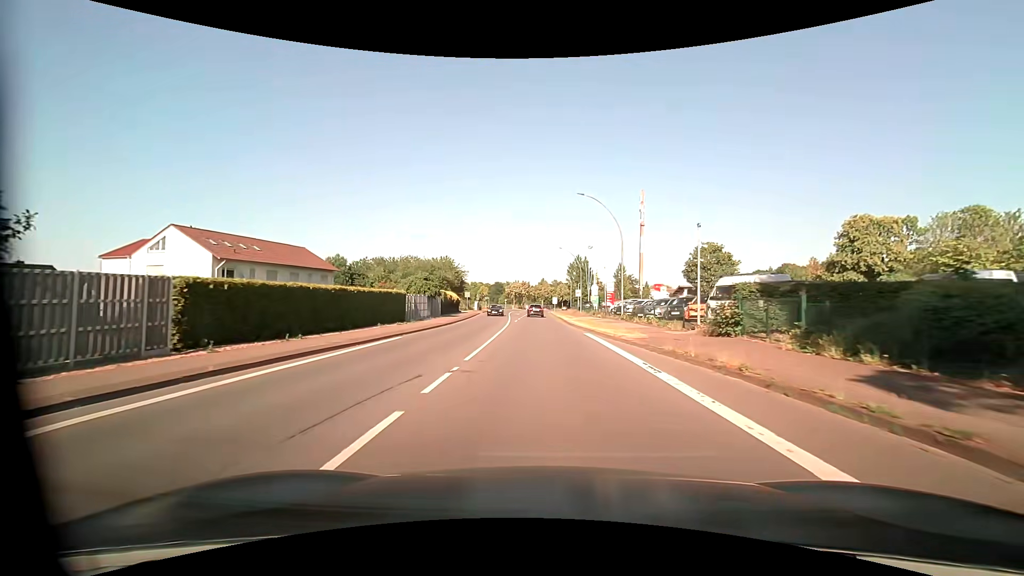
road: primary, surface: asphalt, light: Day
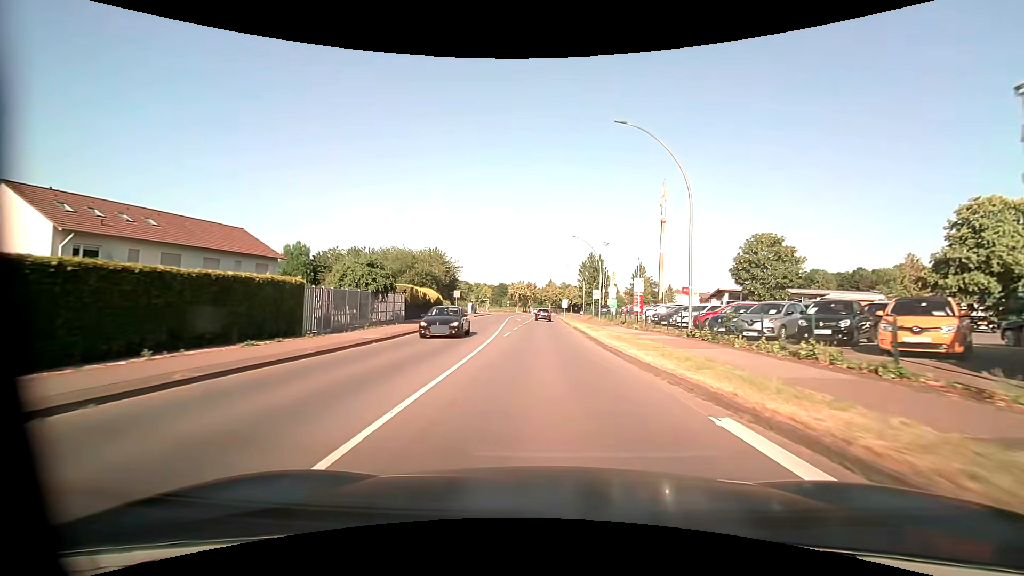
(0.0, +16.2) m; 0°
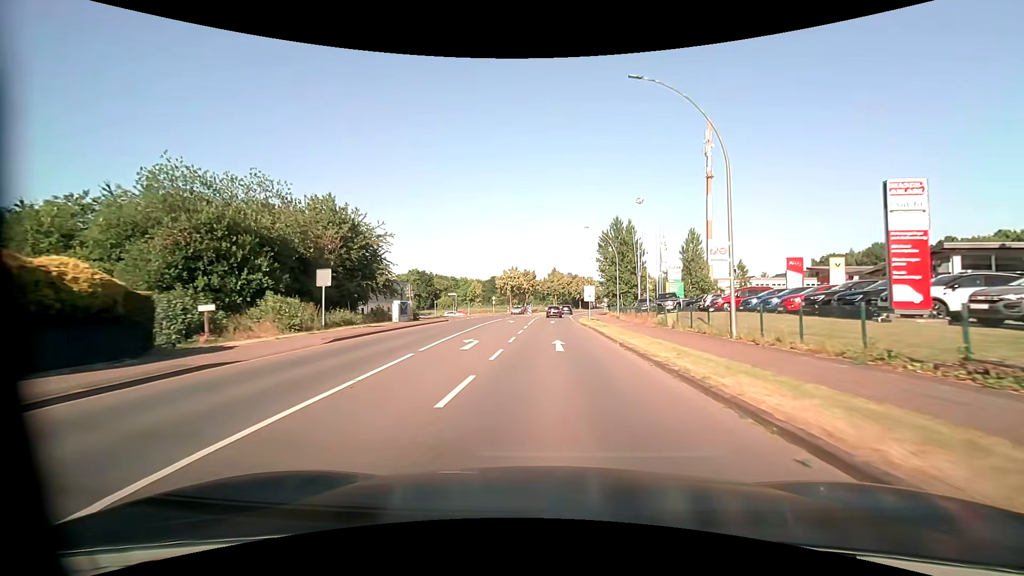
(-0.2, +40.4) m; 0°
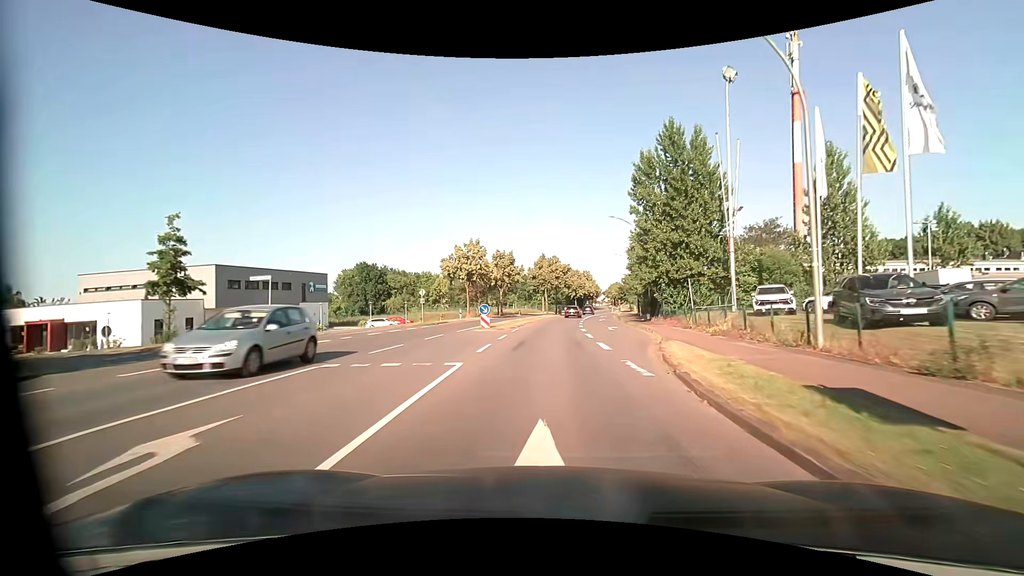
(+0.6, +40.6) m; +1°
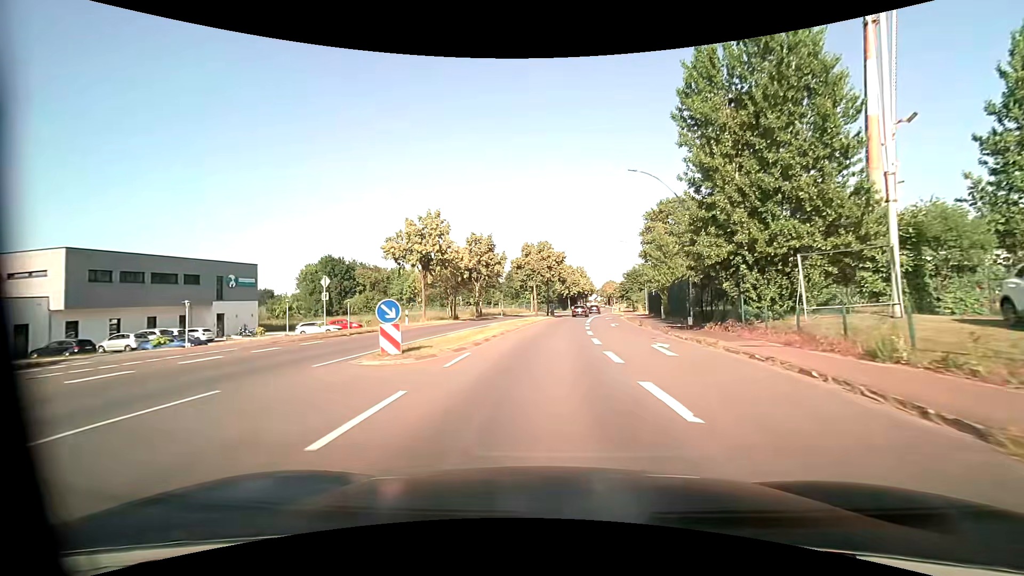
(+0.1, +16.2) m; +1°
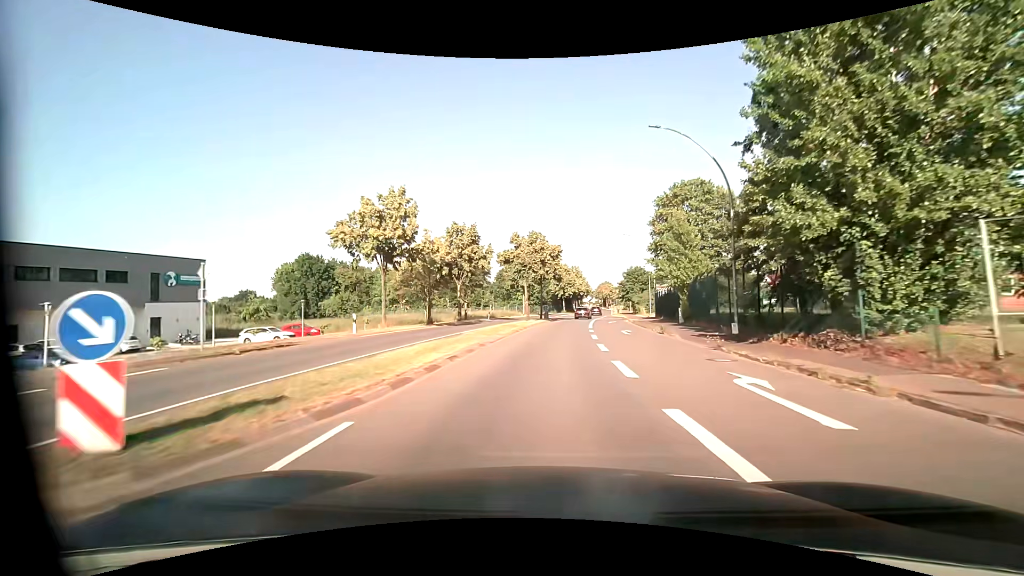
(+0.1, +8.1) m; +1°
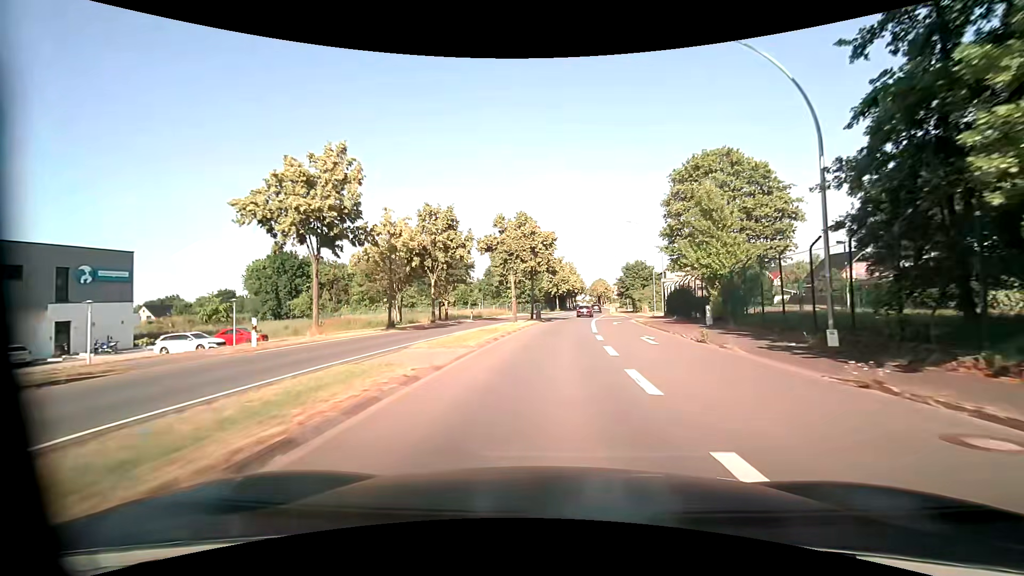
(0.0, +8.1) m; 0°
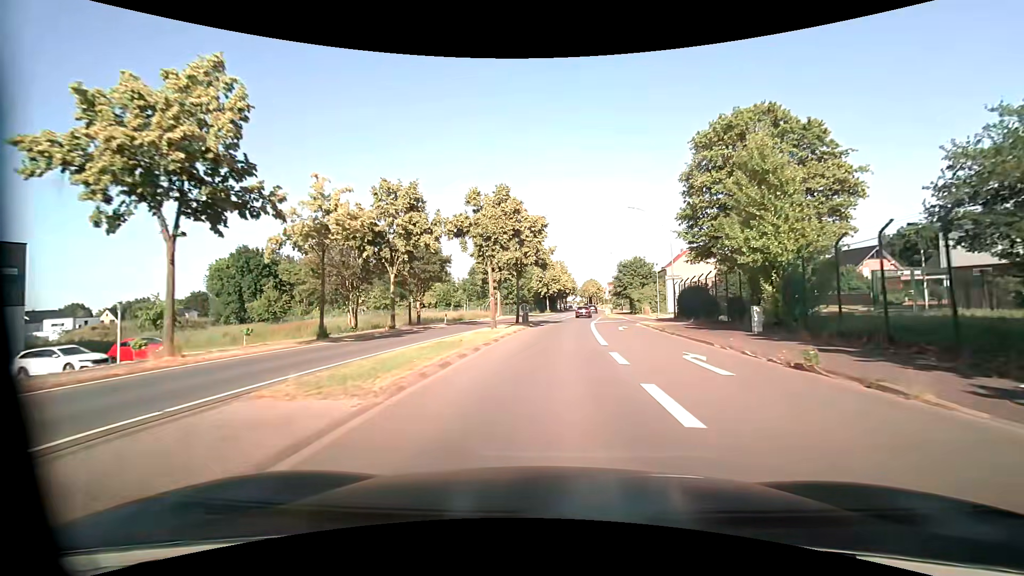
(+0.1, +8.1) m; +1°
(0, +10) (+1, +20) (+1, +30) (+2, +40) (+3, +50) (+4, +60) (+6, +70) (+7, +80) (+8, +90) (+10, +99) m
